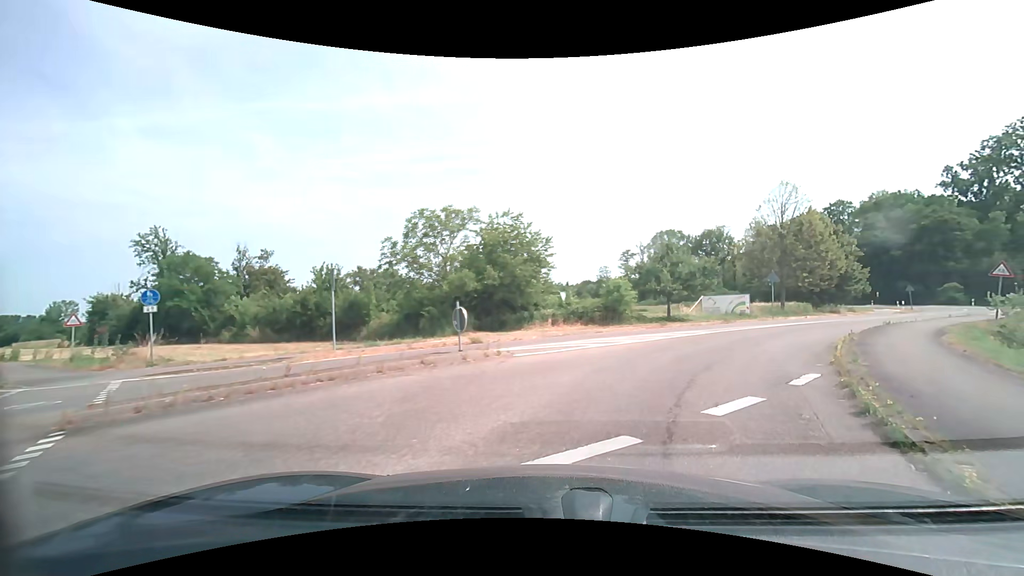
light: Day
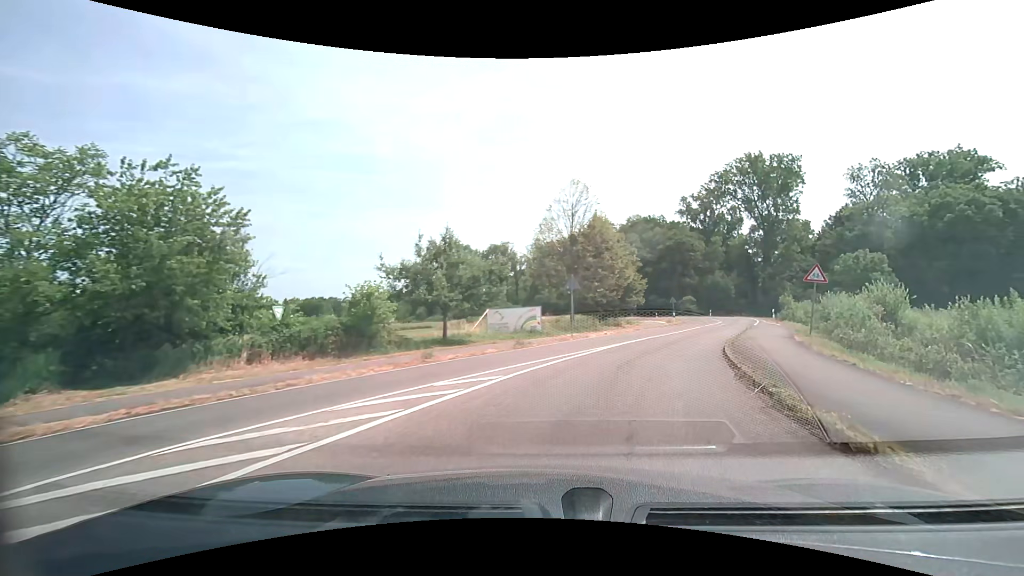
(+2.5, +10.8) m; +23°
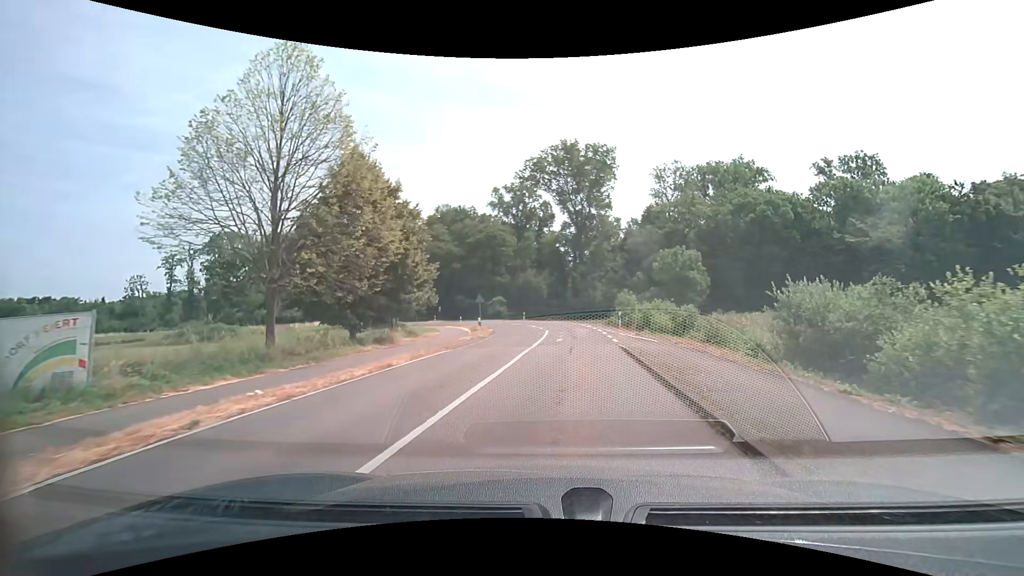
(+4.9, +19.6) m; +22°
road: tertiary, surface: asphalt
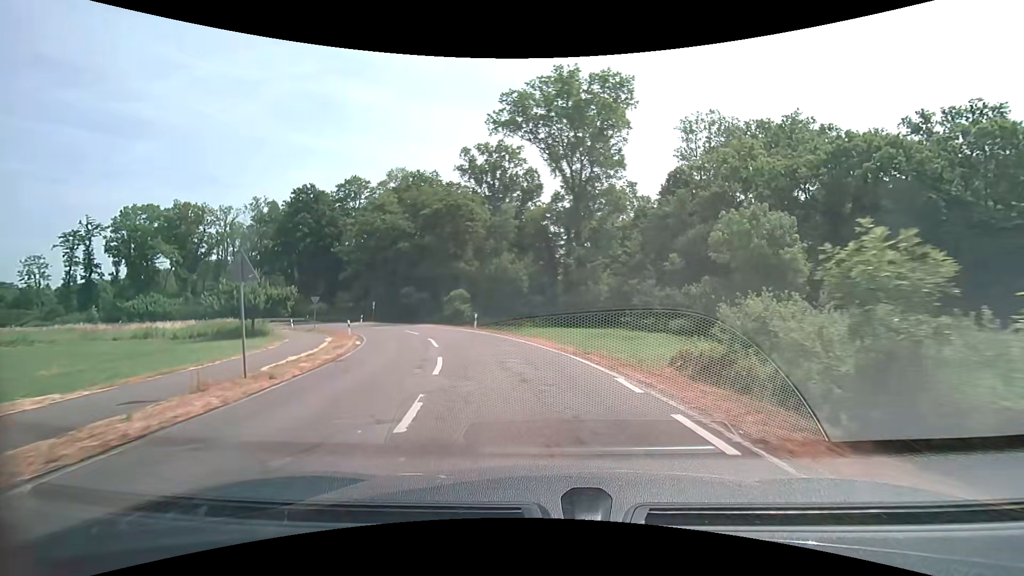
(+1.5, +30.2) m; +2°
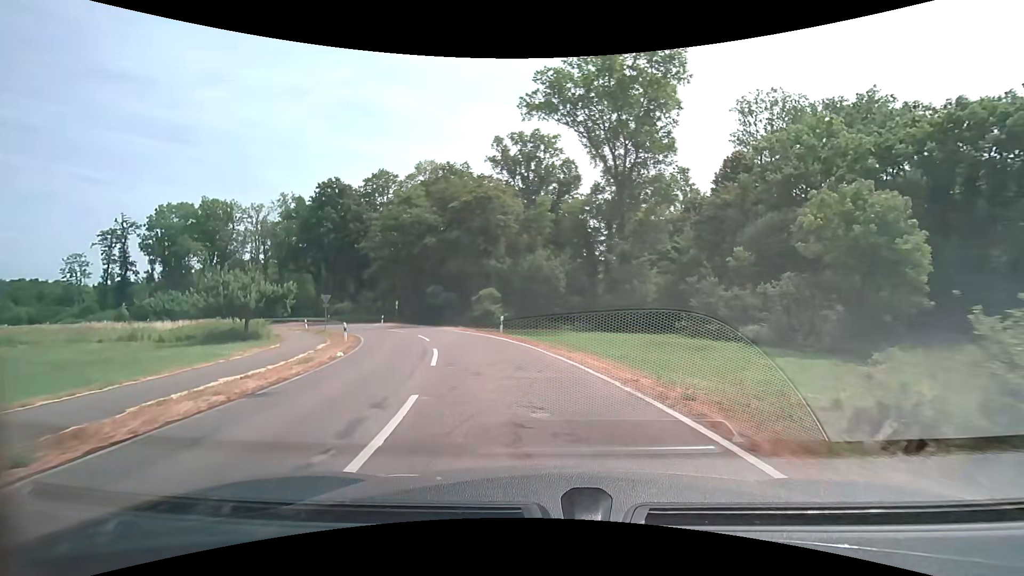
(-0.2, +6.6) m; -4°
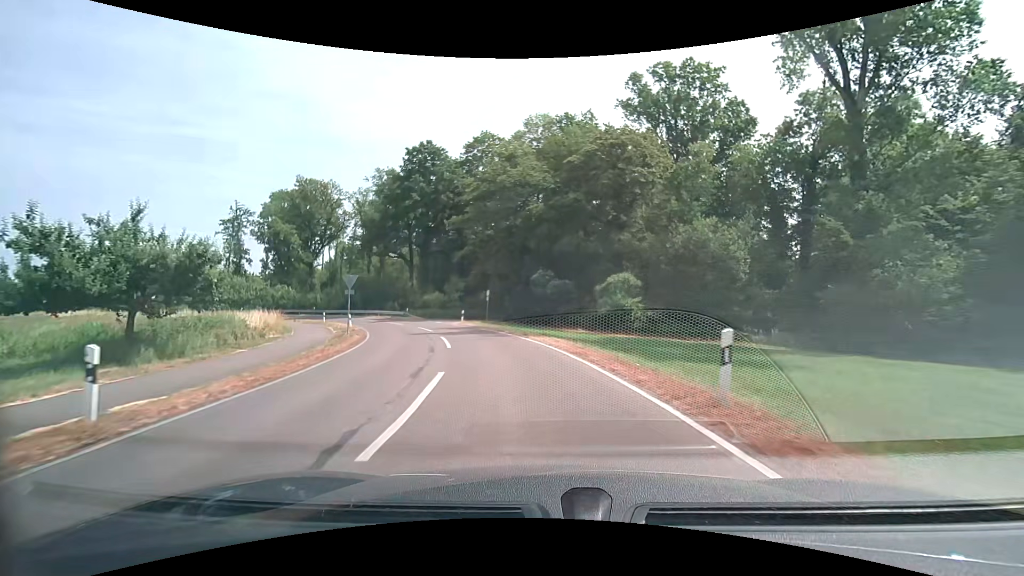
(-2.6, +20.6) m; -14°
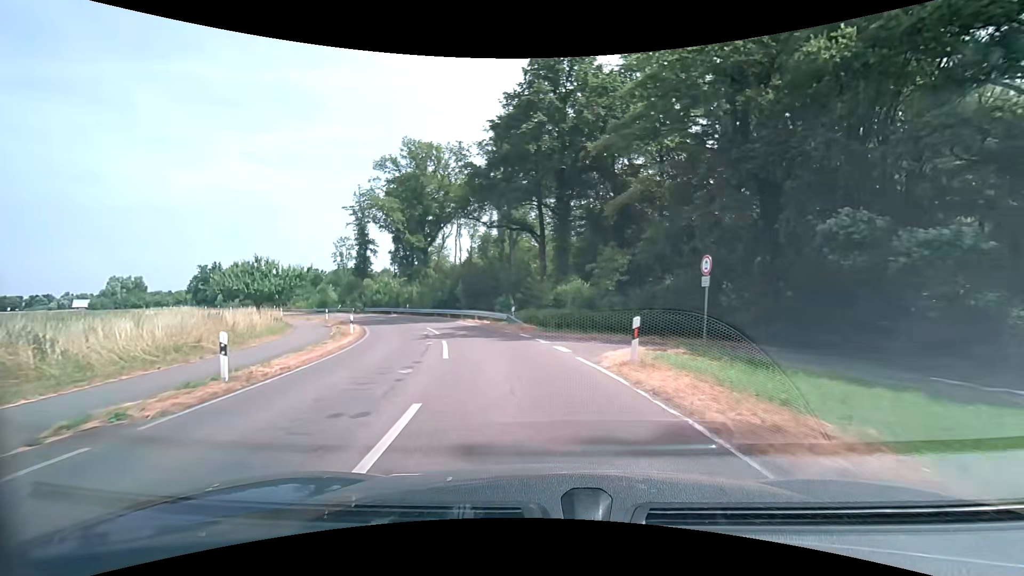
(-4.4, +28.2) m; -18°
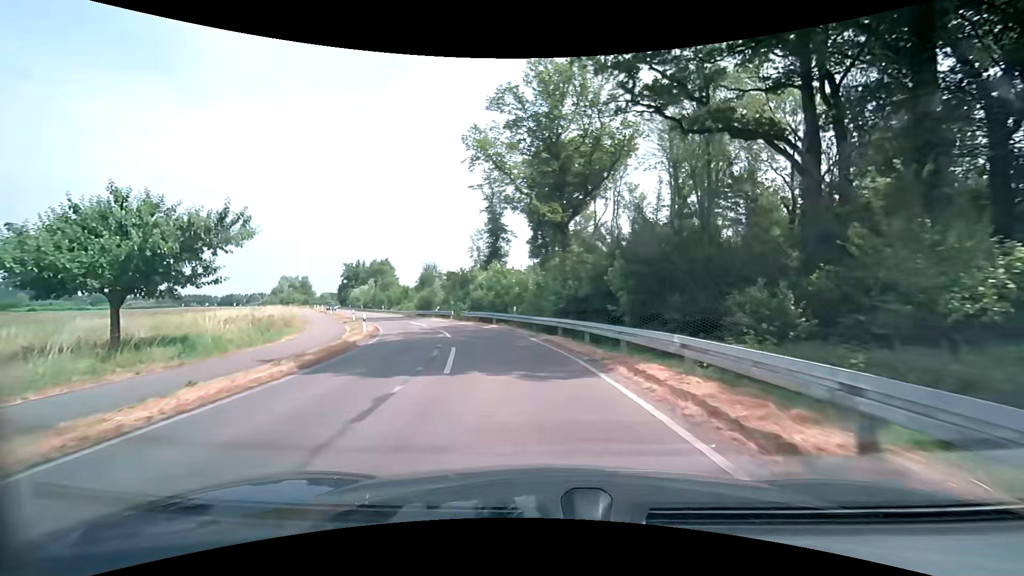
(-4.1, +26.6) m; -18°
(-1, +10) (-2, +20) (-5, +29) (-8, +39) (-13, +48) (-18, +57) (-22, +65) (-27, +74) (-32, +83) (-37, +92) m
